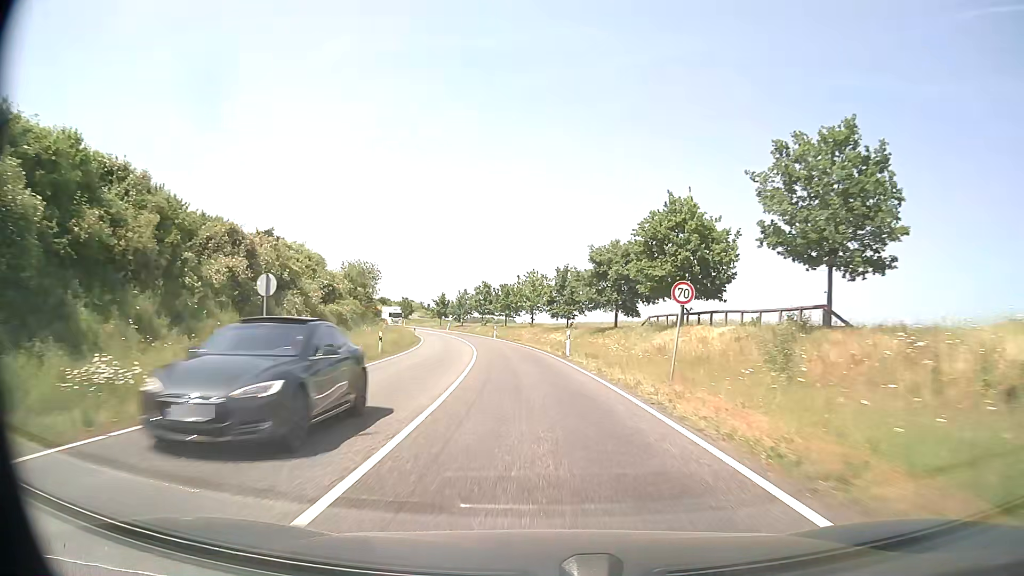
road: secondary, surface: asphalt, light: Day
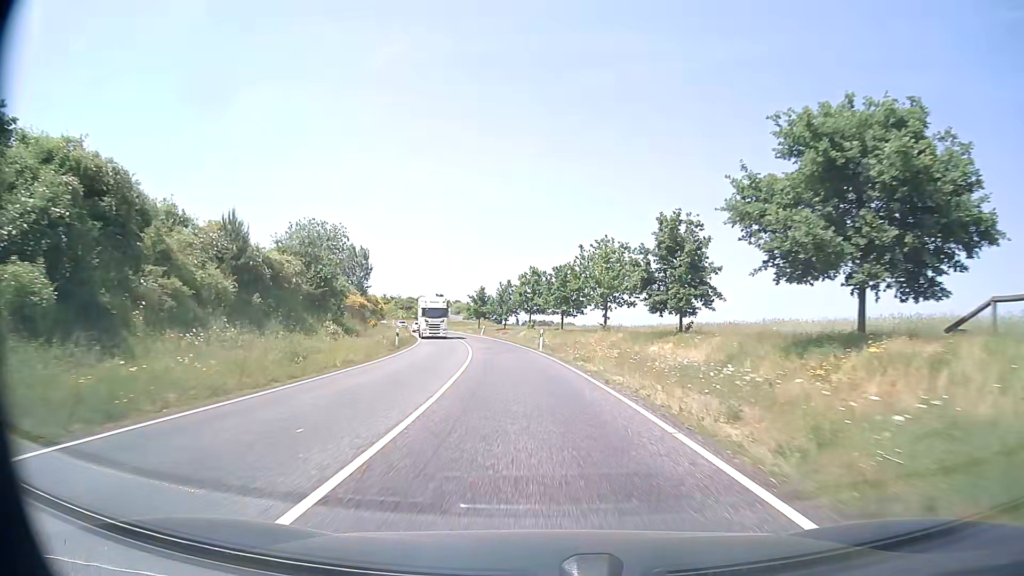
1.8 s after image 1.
(-1.2, +31.7) m; -5°
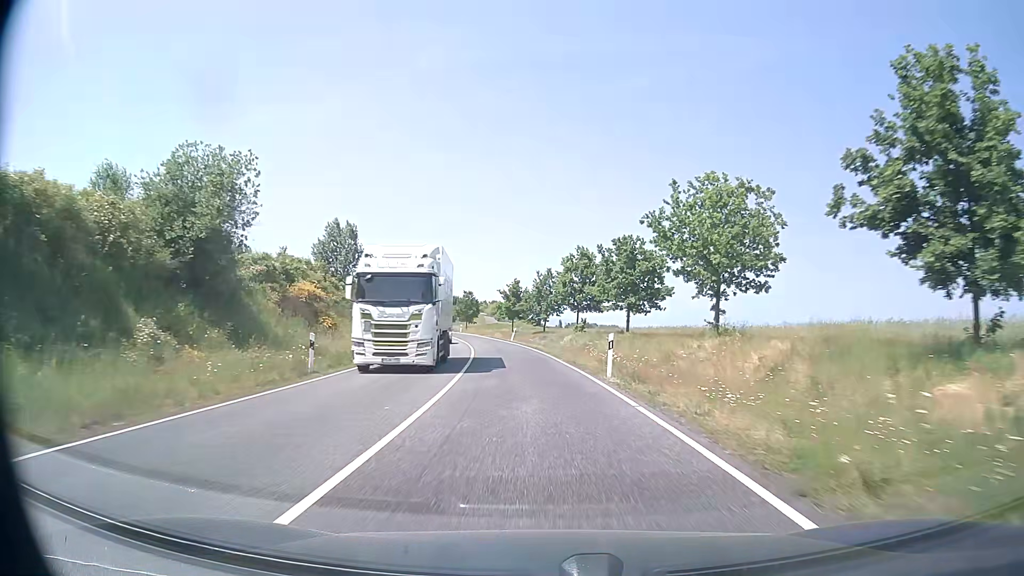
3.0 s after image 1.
(-0.6, +21.2) m; -4°
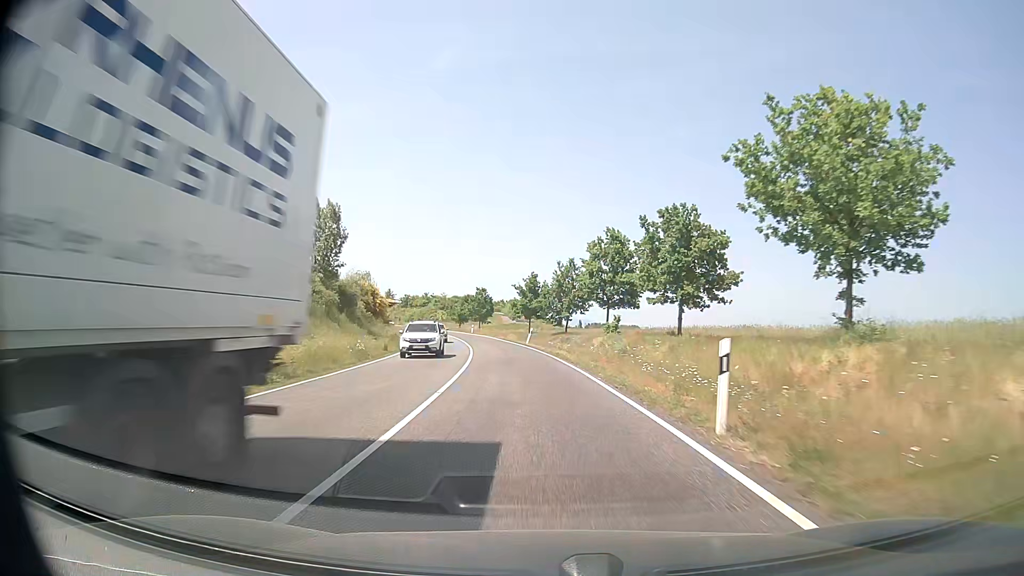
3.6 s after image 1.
(-0.1, +10.6) m; -2°
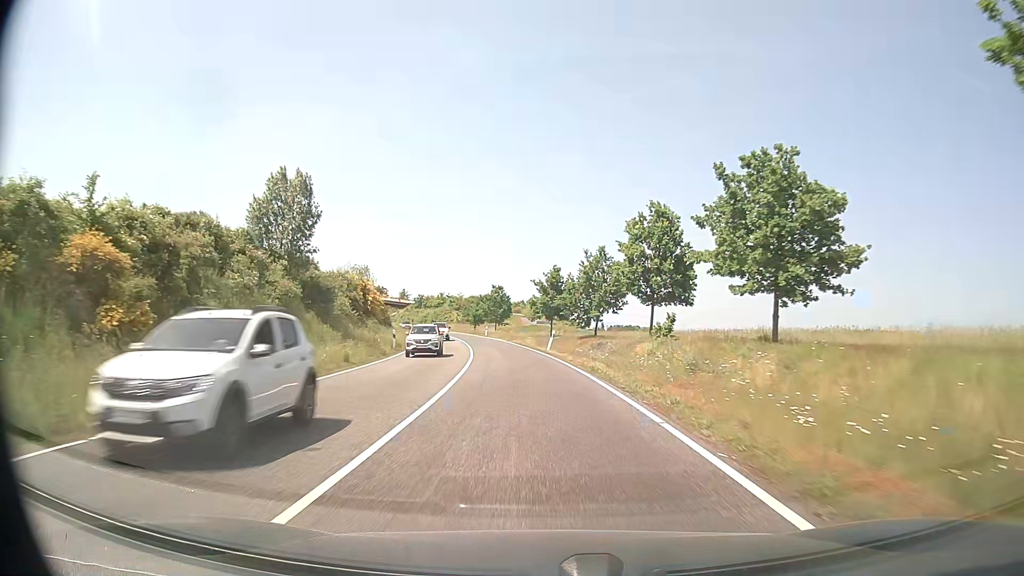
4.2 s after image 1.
(-0.1, +10.6) m; -2°
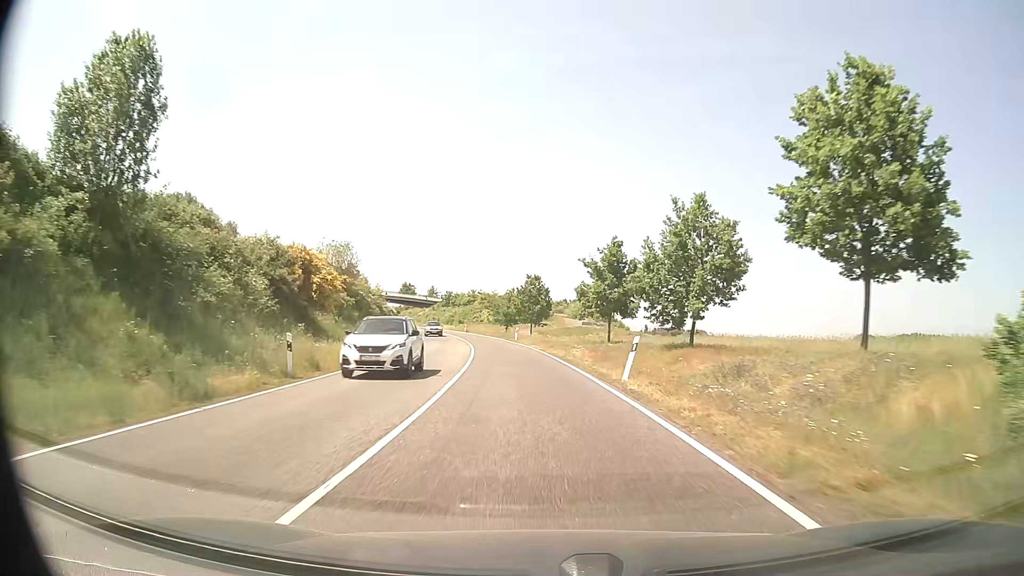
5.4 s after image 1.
(-0.6, +21.3) m; -3°
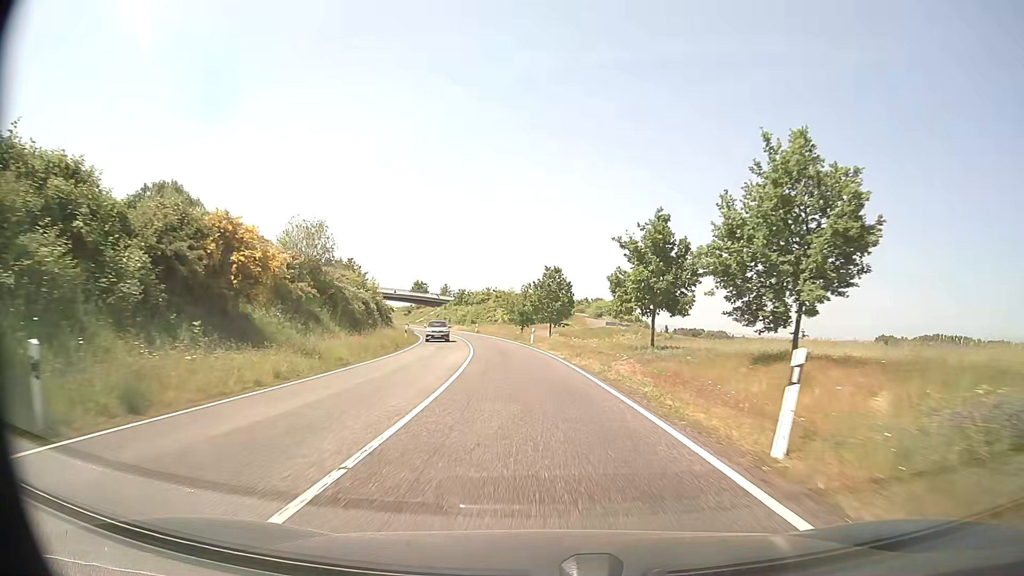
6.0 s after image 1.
(-0.2, +10.6) m; -2°
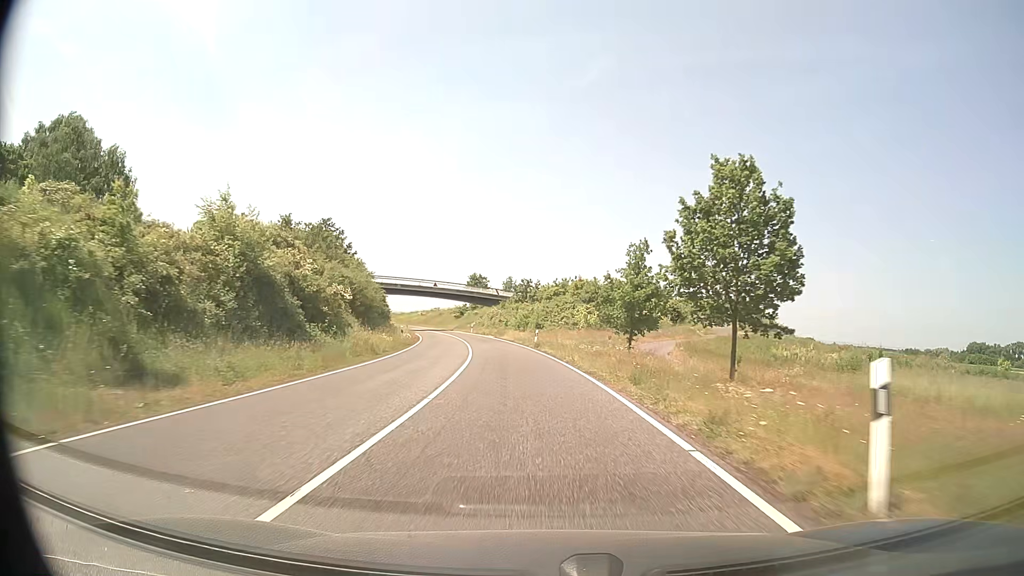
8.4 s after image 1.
(-2.4, +42.6) m; -7°
(0, +10) (-1, +20) (-1, +30) (-2, +40) (-3, +50) (-5, +60) (-7, +70) (-9, +79) (-11, +89) (-14, +99) m
